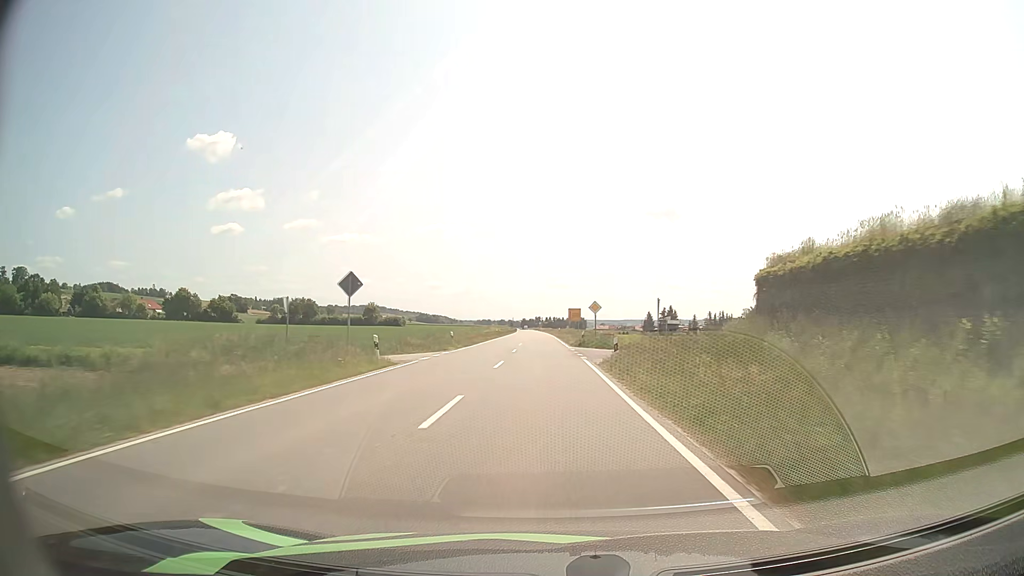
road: tertiary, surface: asphalt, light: Day
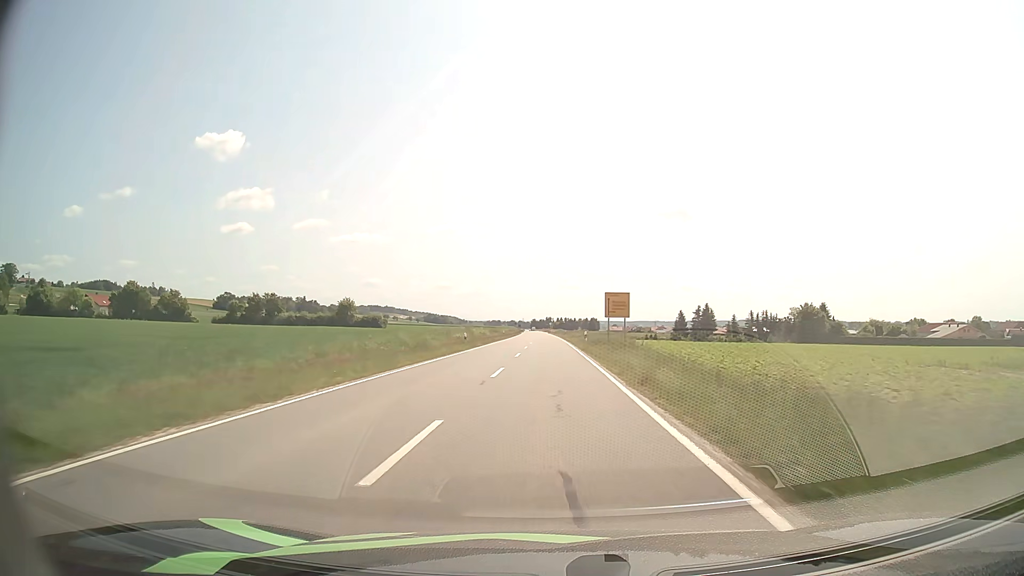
(-0.3, +40.7) m; -1°
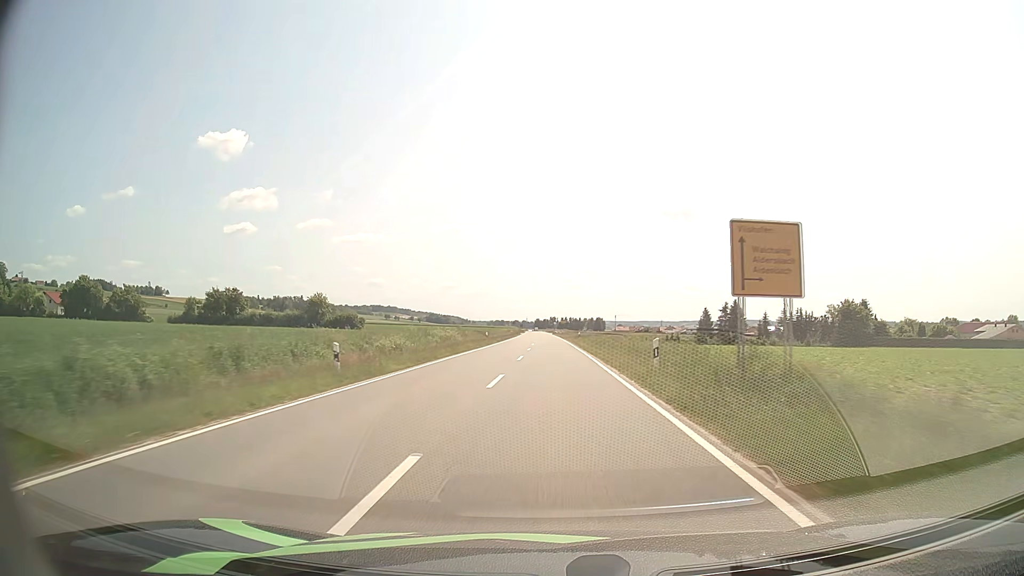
(0.0, +27.8) m; 0°
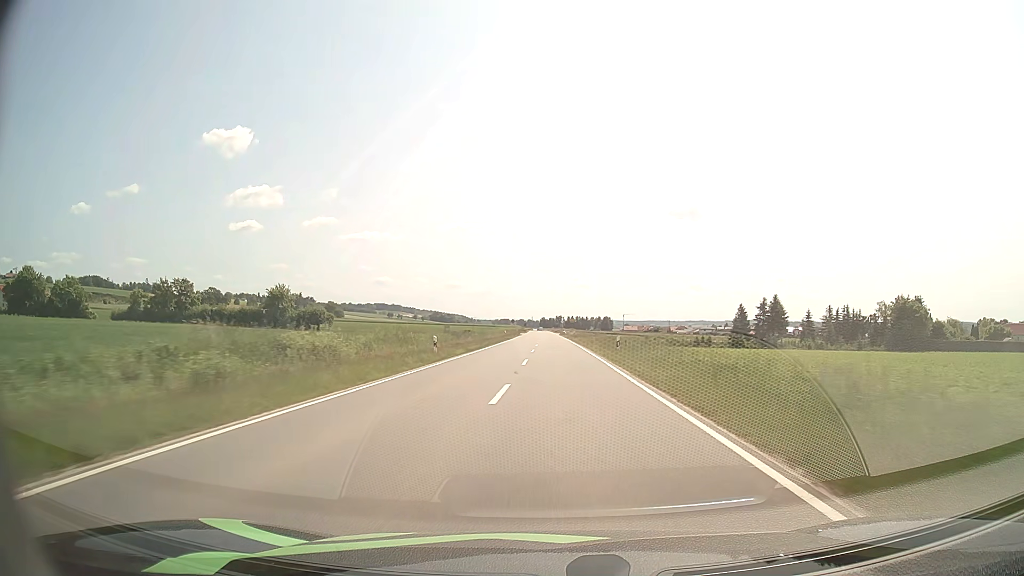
(-0.2, +28.3) m; -1°
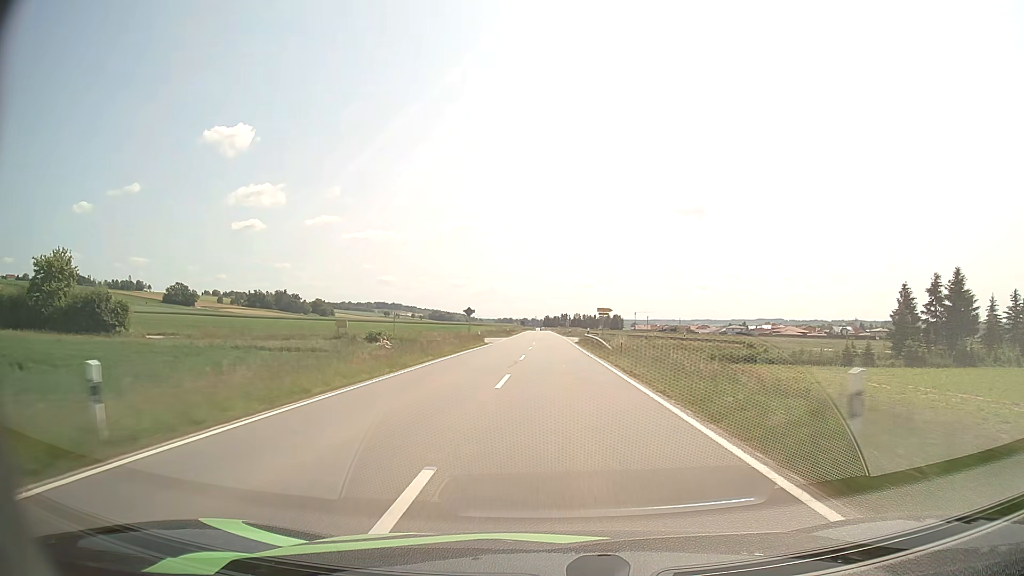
(+0.3, +72.1) m; 0°
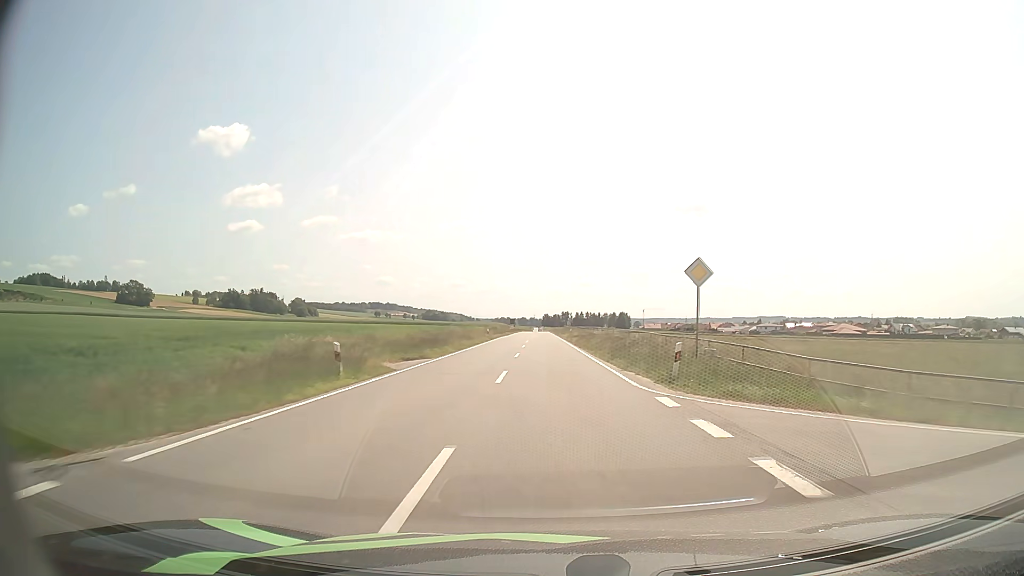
(-0.2, +73.3) m; 0°
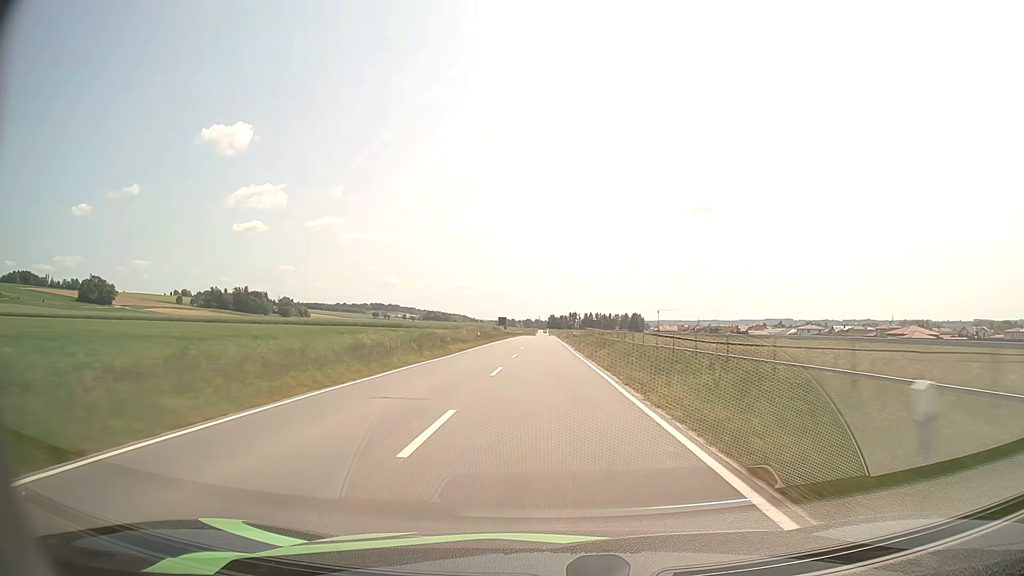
(-0.4, +59.4) m; -1°
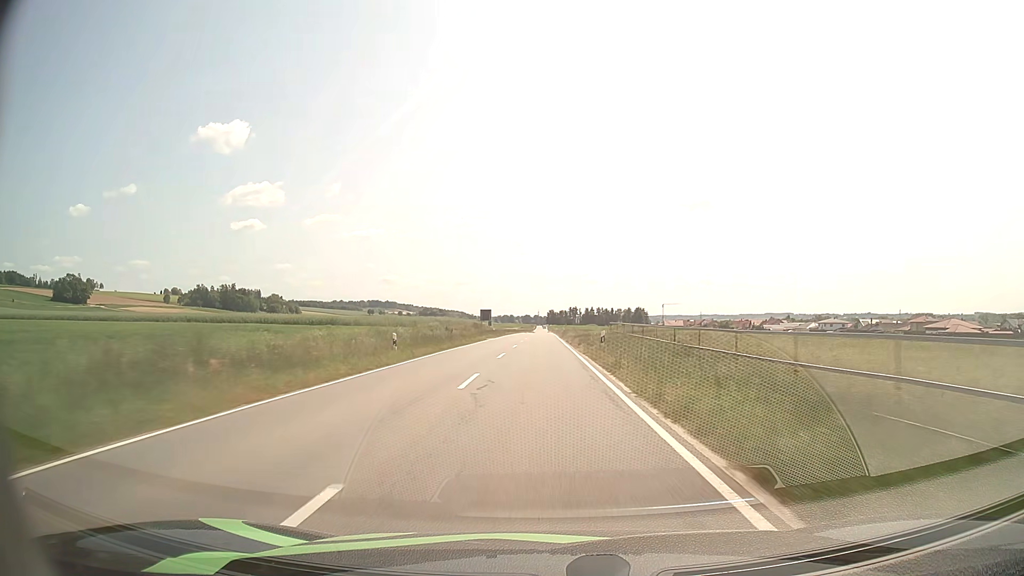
(+0.1, +30.0) m; 0°
(0, +10) (0, +20) (0, +30) (0, +40) (0, +50) (0, +60) (-1, +70) (-1, +80) (-1, +90) (-1, +100) m
